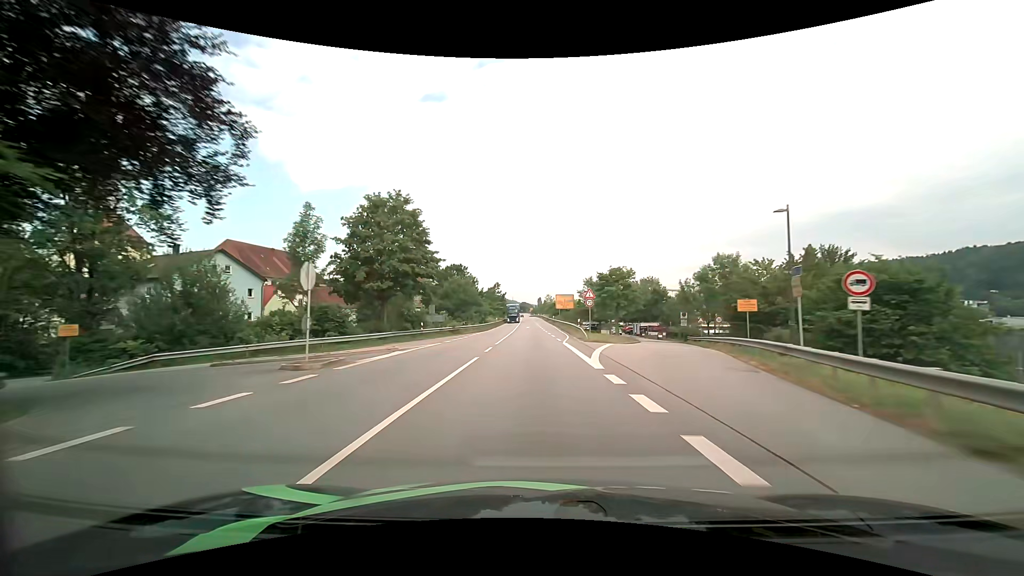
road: primary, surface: asphalt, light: Day
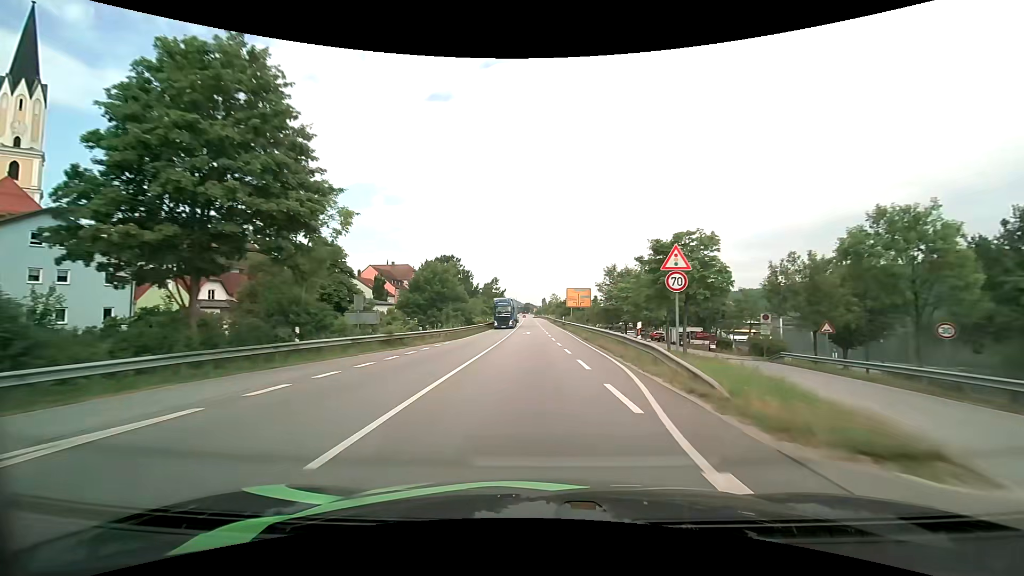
(-0.1, +21.9) m; 0°
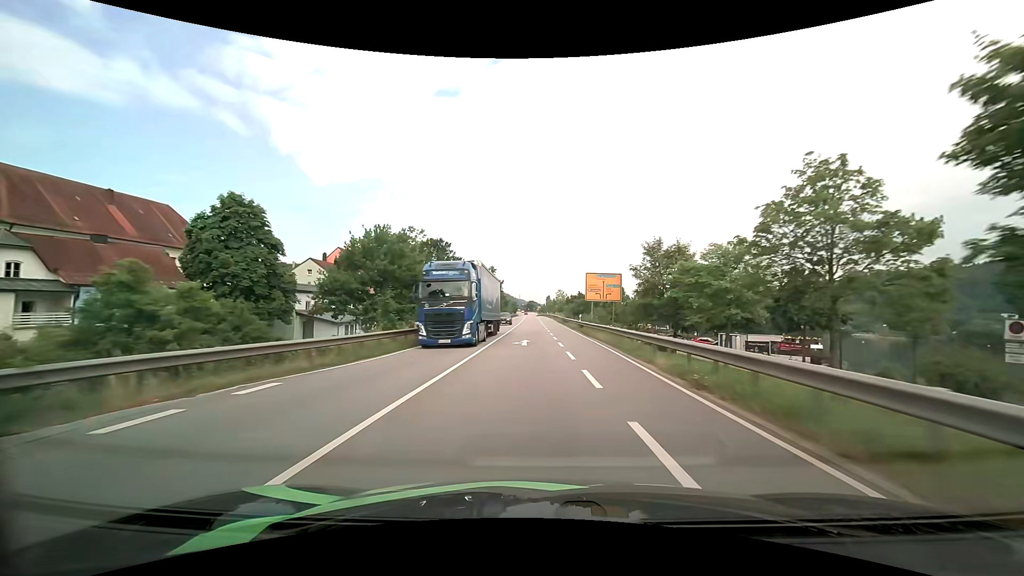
(-0.1, +21.6) m; 0°
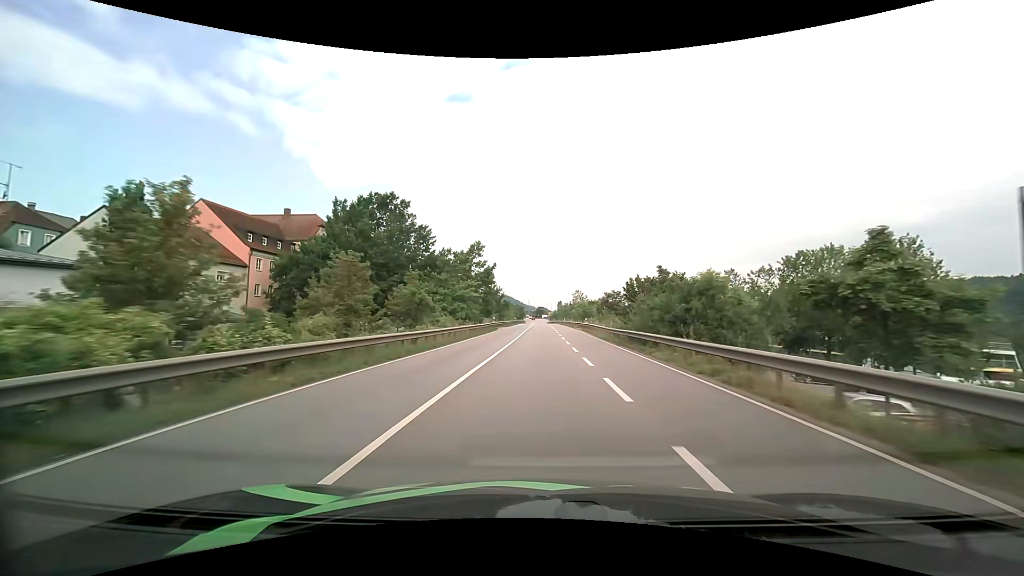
(-0.6, +43.1) m; -1°
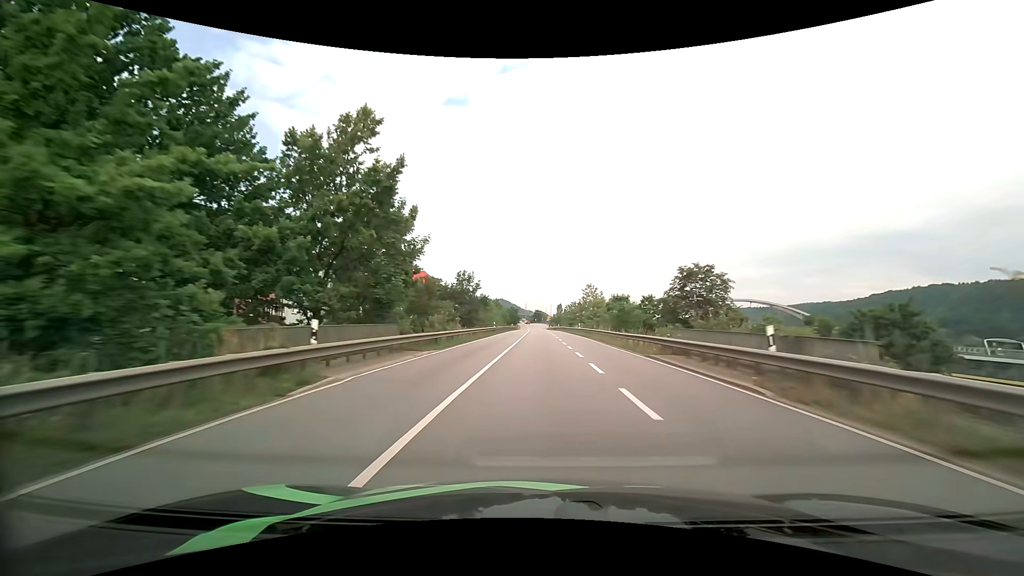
(+0.2, +43.5) m; 0°
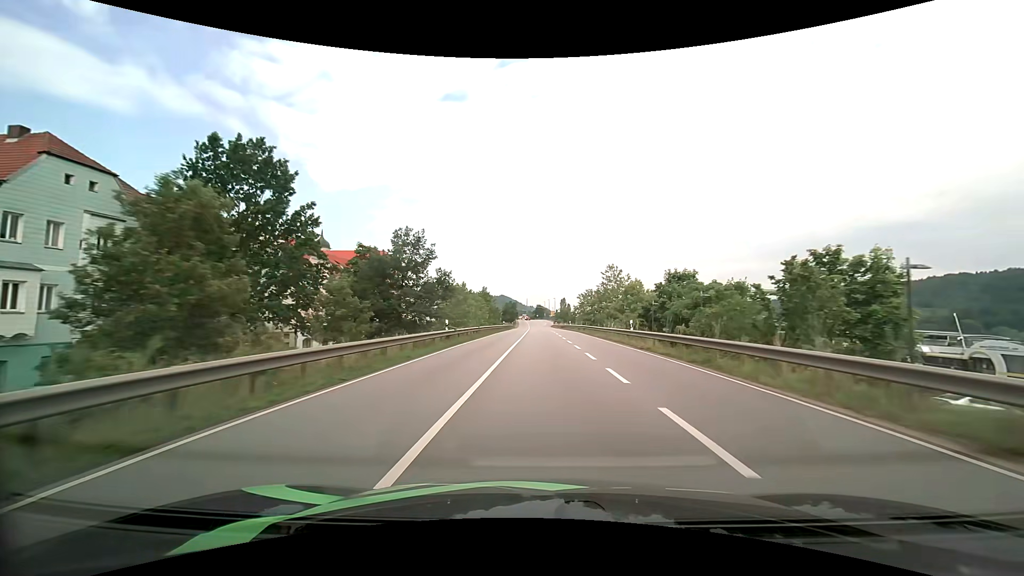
(0.0, +32.3) m; 0°
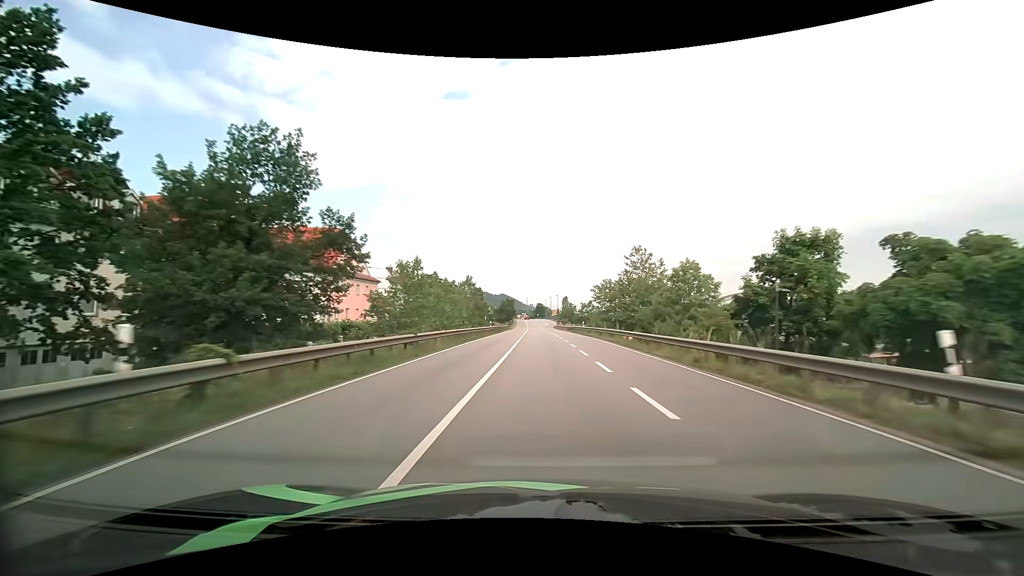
(0.0, +21.4) m; 0°
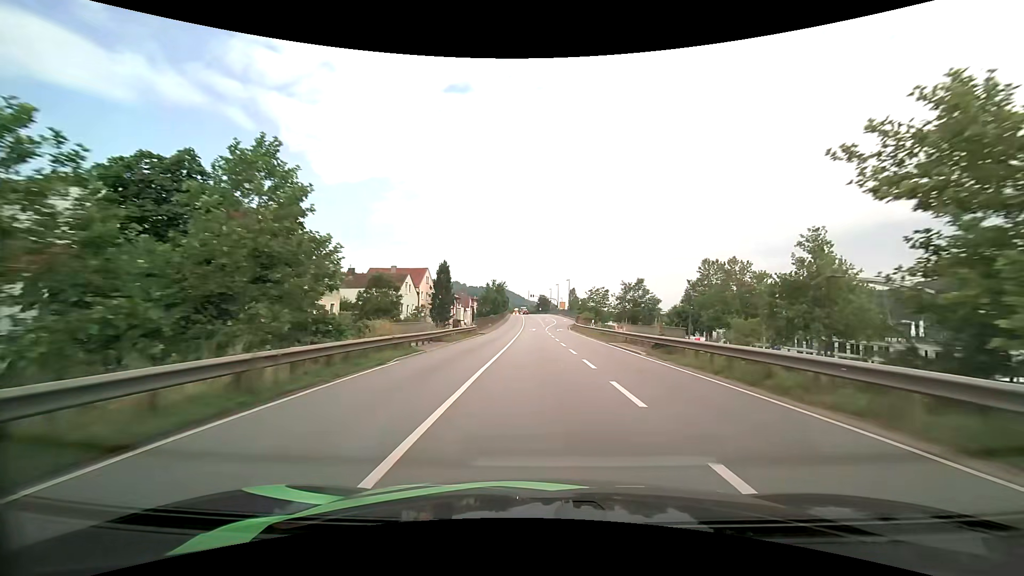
(-0.1, +53.1) m; 0°
(0, +10) (0, +20) (0, +30) (0, +40) (-1, +50) (-1, +60) (-1, +70) (-1, +80) (-1, +90) (-2, +100) m
